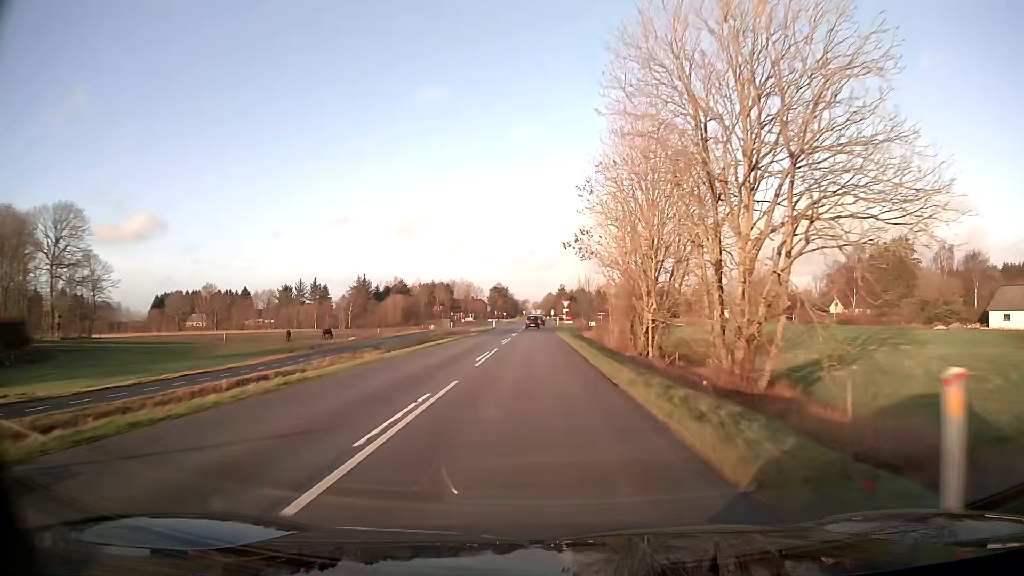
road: tertiary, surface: asphalt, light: Day
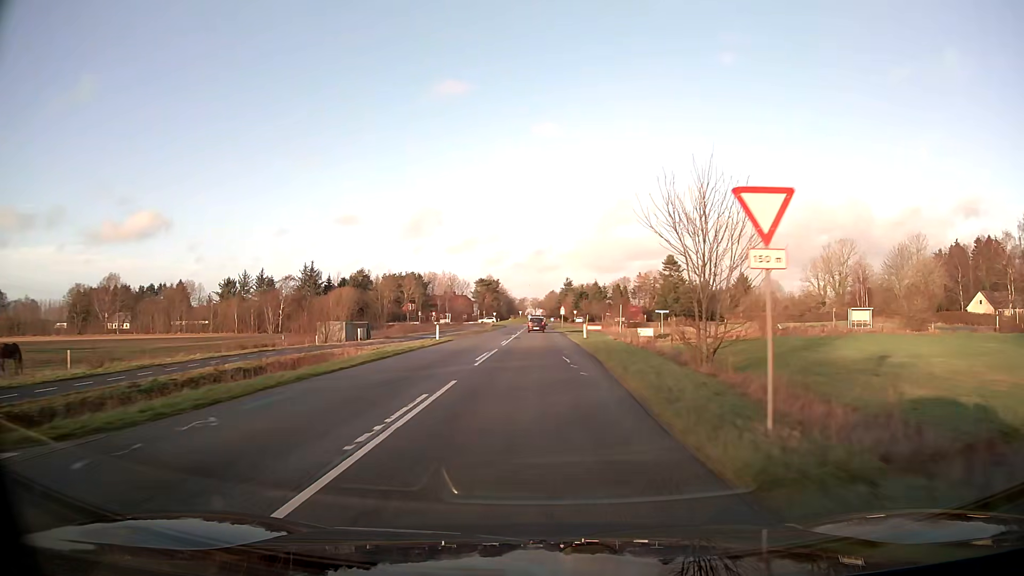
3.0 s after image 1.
(-0.1, +58.8) m; 0°
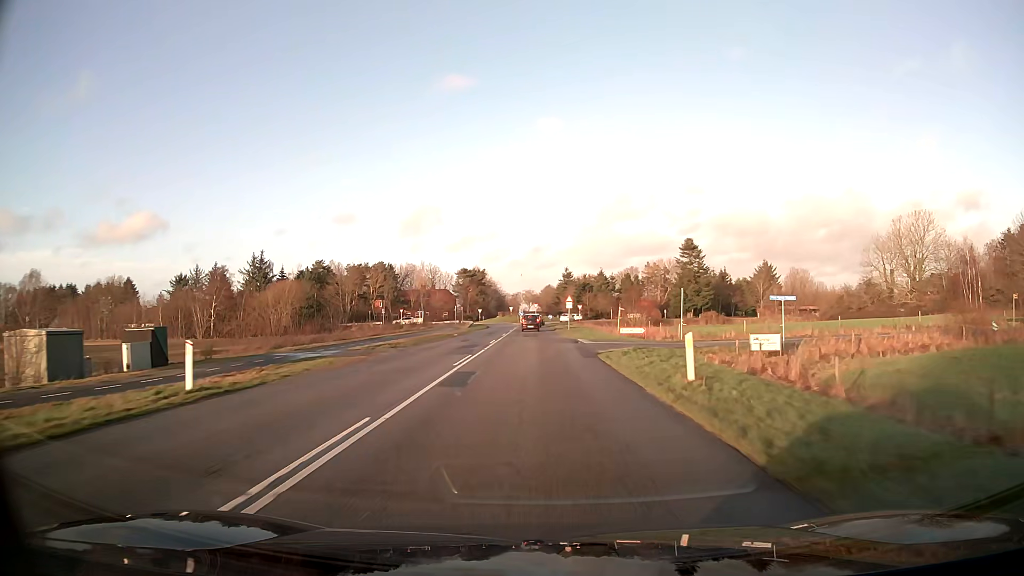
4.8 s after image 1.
(+0.2, +32.2) m; 0°
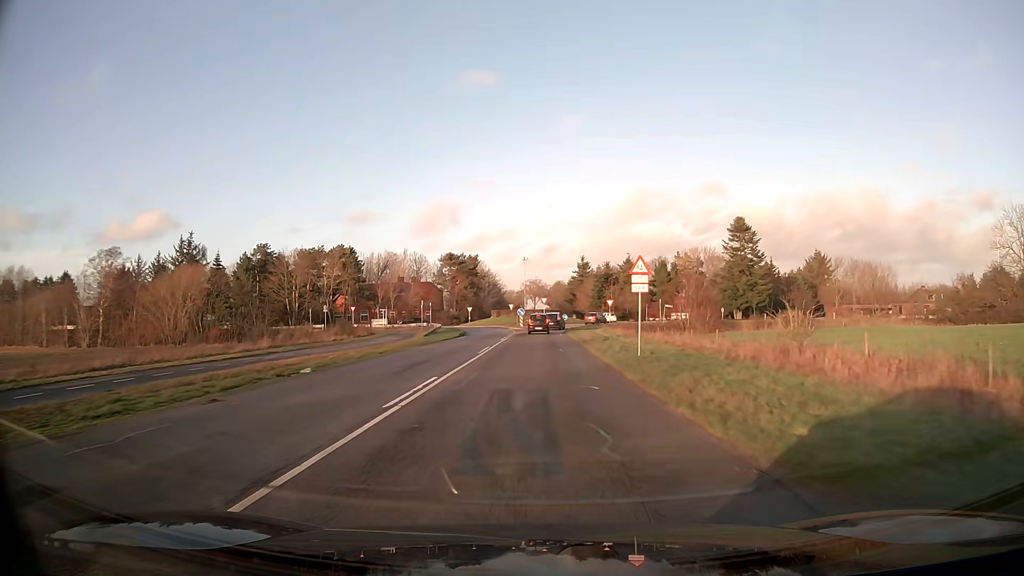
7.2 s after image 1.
(-0.2, +37.7) m; -1°
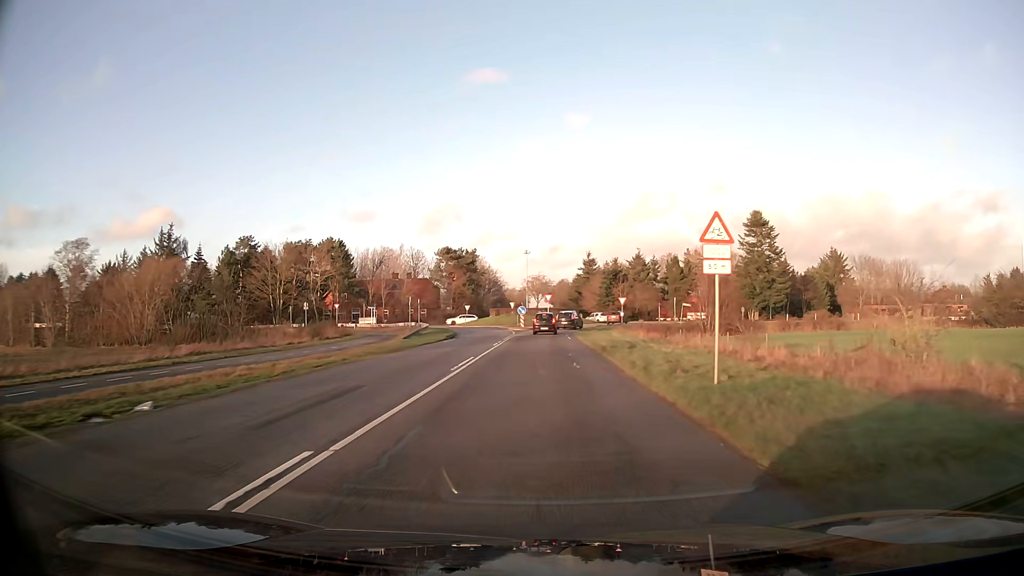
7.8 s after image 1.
(0.0, +8.6) m; 0°
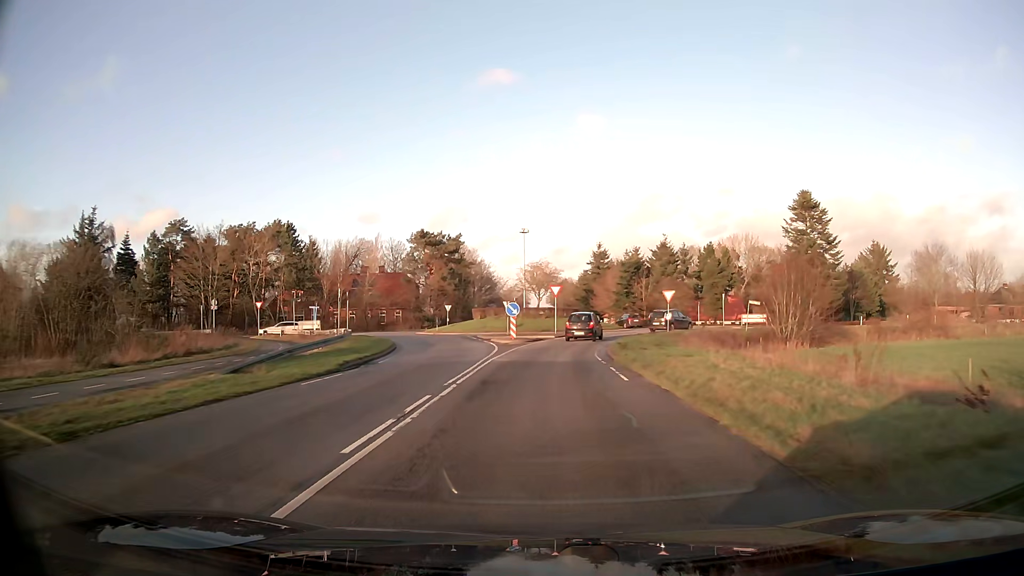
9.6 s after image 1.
(-0.1, +23.5) m; 0°
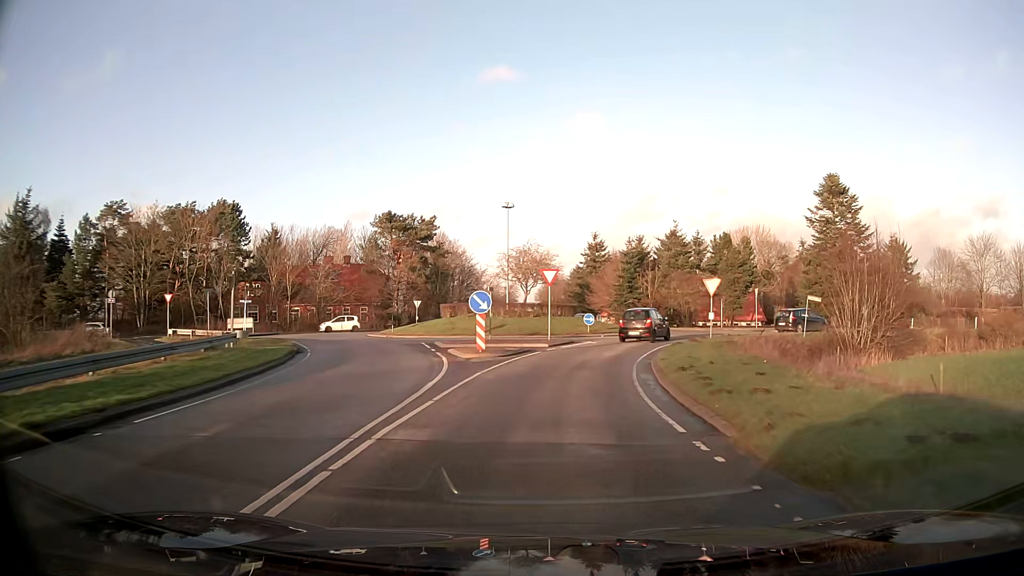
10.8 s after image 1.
(+0.1, +13.7) m; +1°
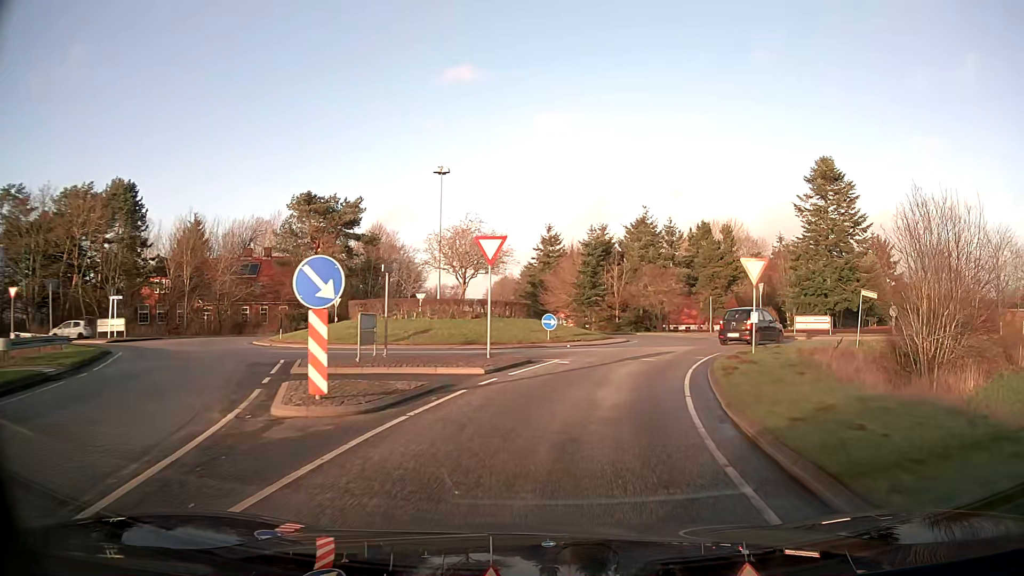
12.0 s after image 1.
(+0.3, +12.1) m; +4°
(+1, +10) (+3, +20) (+9, +28) (+17, +34) (+26, +37) (+36, +39) (+46, +41) (+56, +42) (+65, +44) (+75, +46) m
